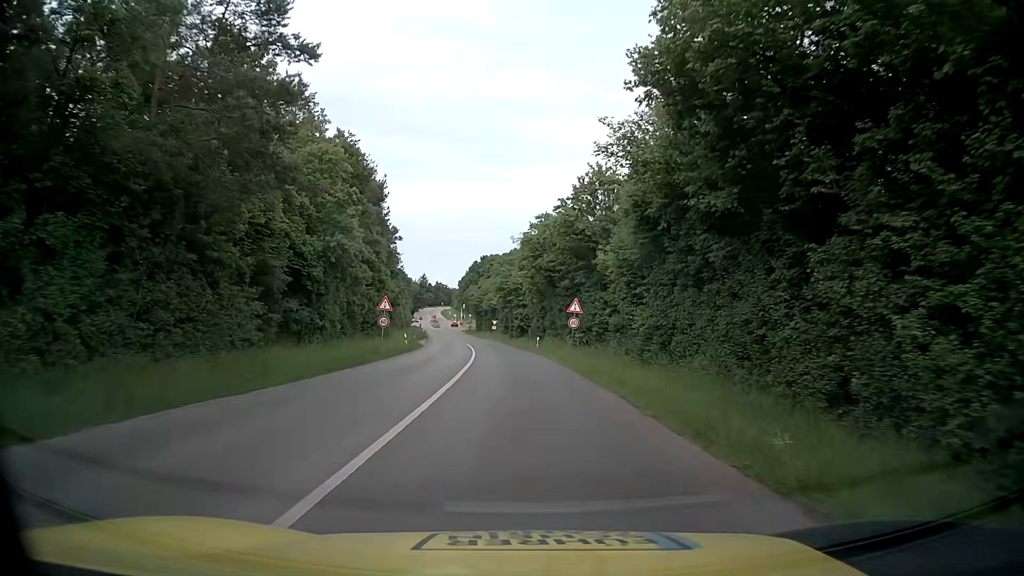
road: tertiary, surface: asphalt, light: Day
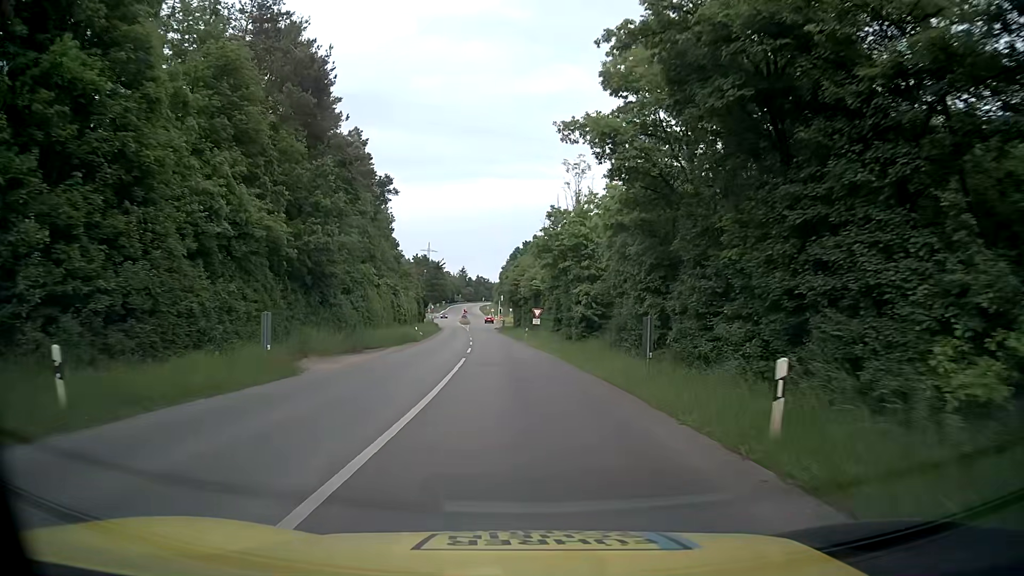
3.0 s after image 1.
(-1.4, +40.1) m; -4°
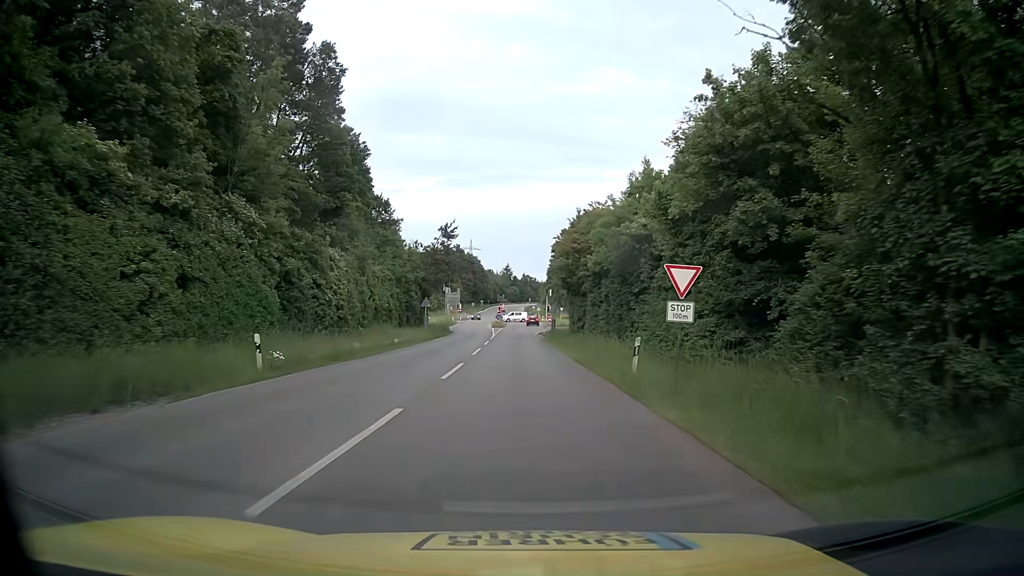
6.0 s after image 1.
(-1.3, +41.3) m; -4°
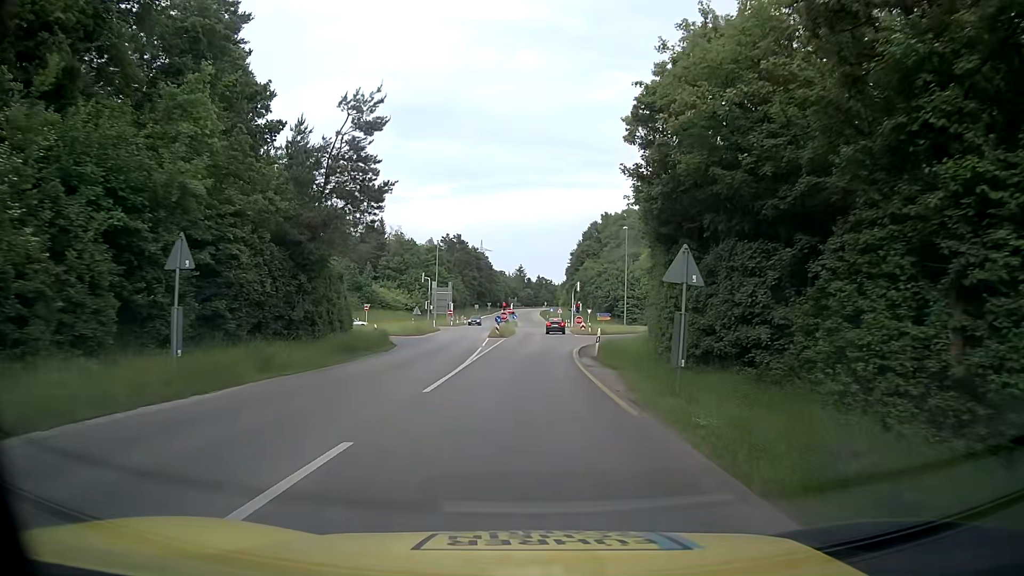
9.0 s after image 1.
(-0.5, +39.1) m; -2°
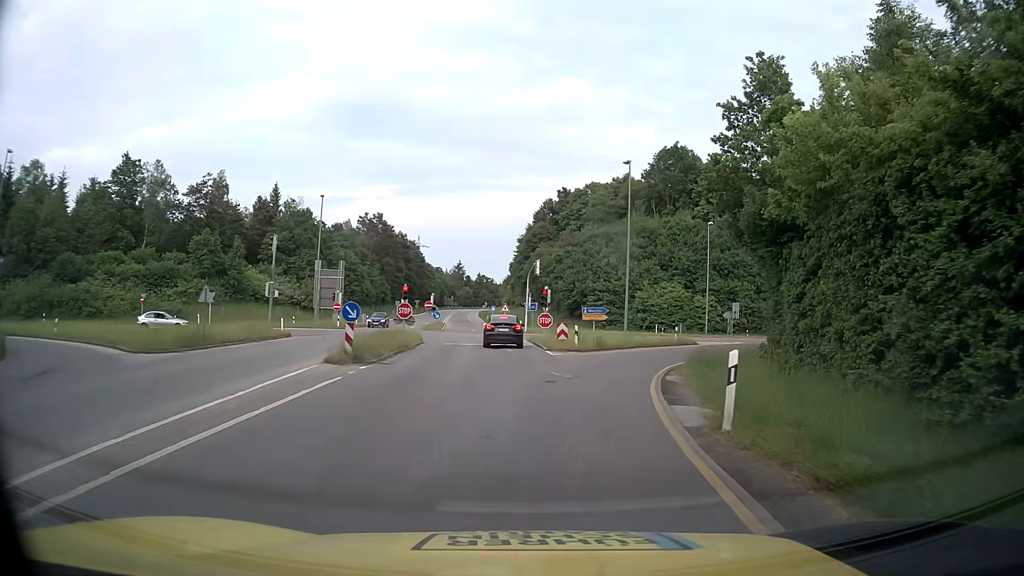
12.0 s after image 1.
(+1.3, +35.1) m; +6°
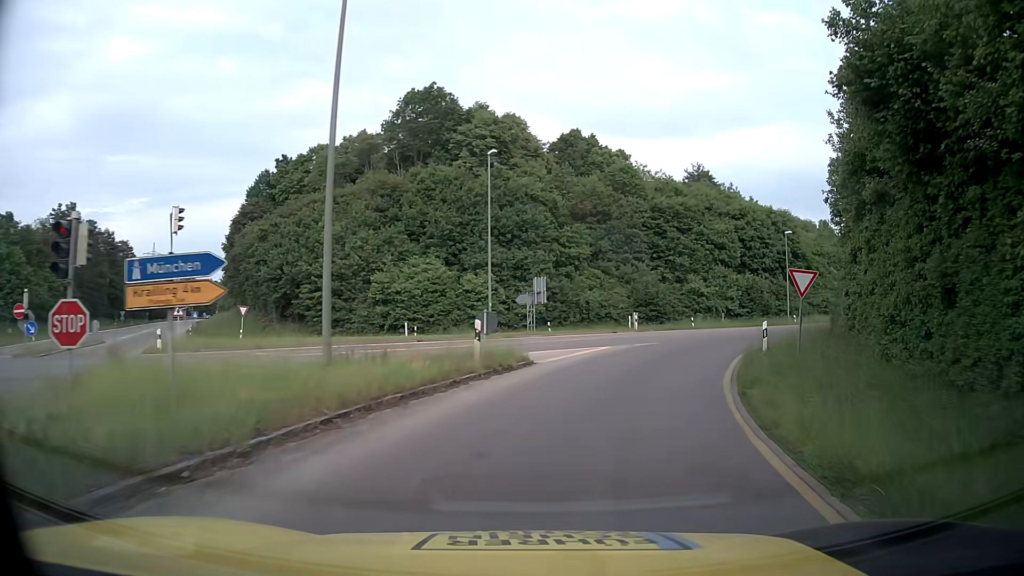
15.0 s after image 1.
(+4.2, +29.5) m; +20°
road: secondary_link
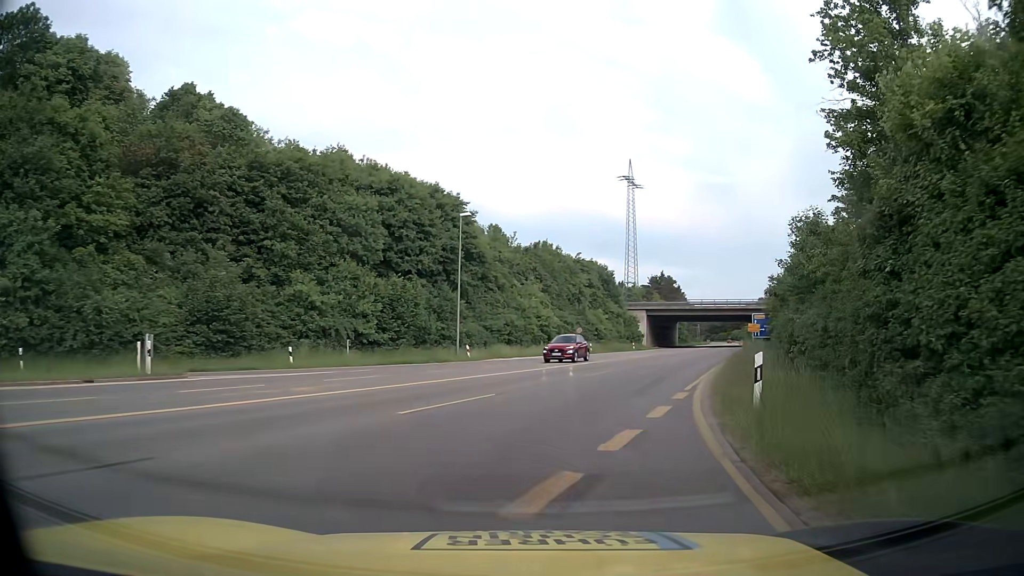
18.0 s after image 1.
(+8.1, +27.4) m; +31°
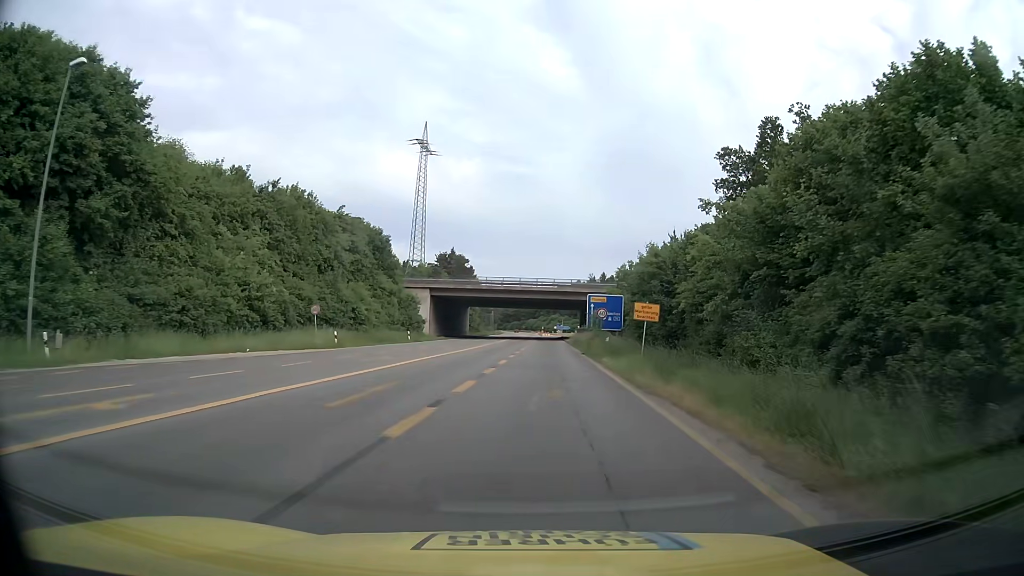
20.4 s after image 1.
(+4.6, +26.1) m; +17°
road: secondary
(0, +10) (0, +20) (+1, +30) (+1, +40) (+2, +50) (+2, +60) (+2, +70) (+3, +80) (+3, +90) (+3, +100) m
